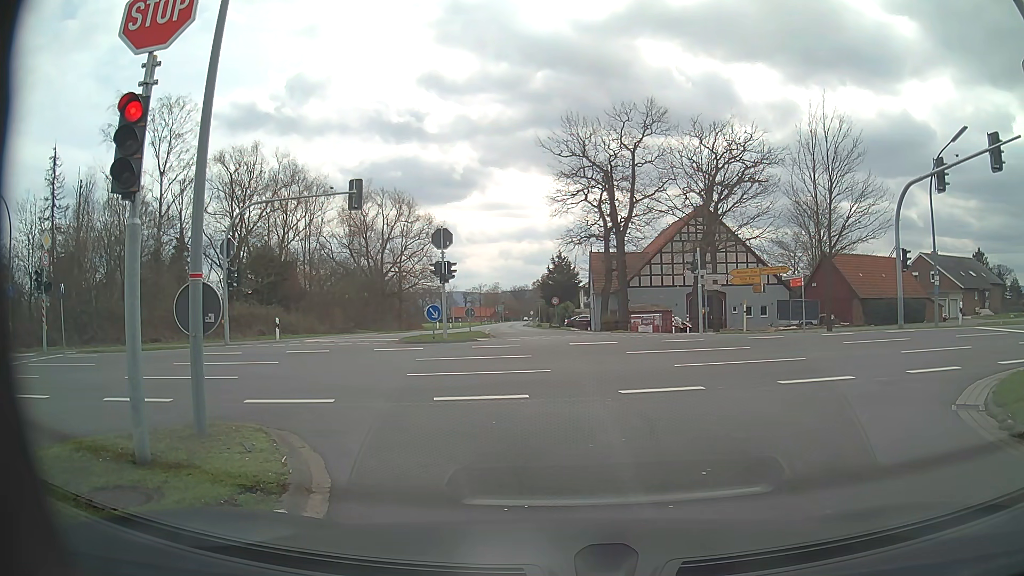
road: tertiary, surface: asphalt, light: Day
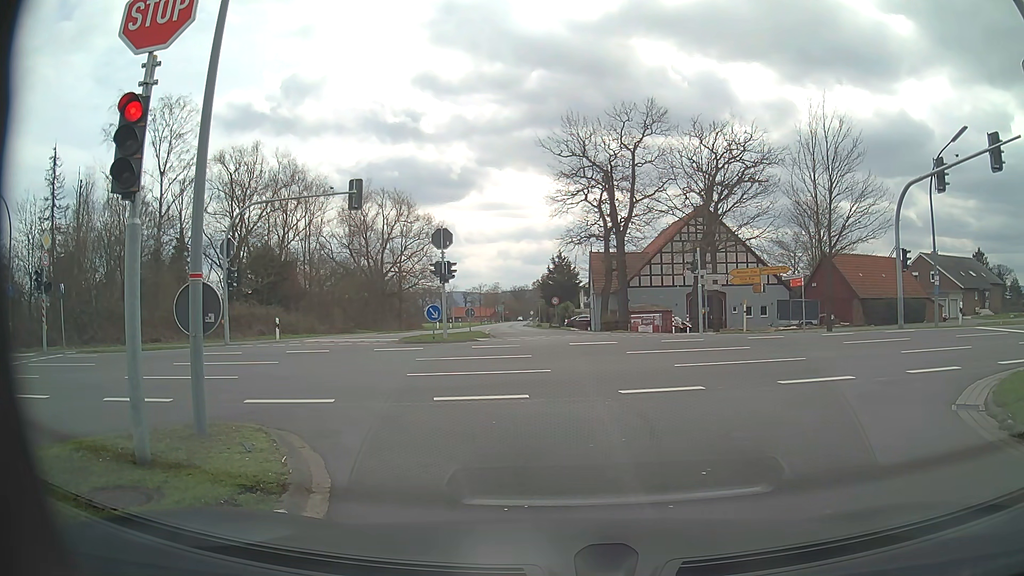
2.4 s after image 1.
(0.0, 0.0) m; 0°
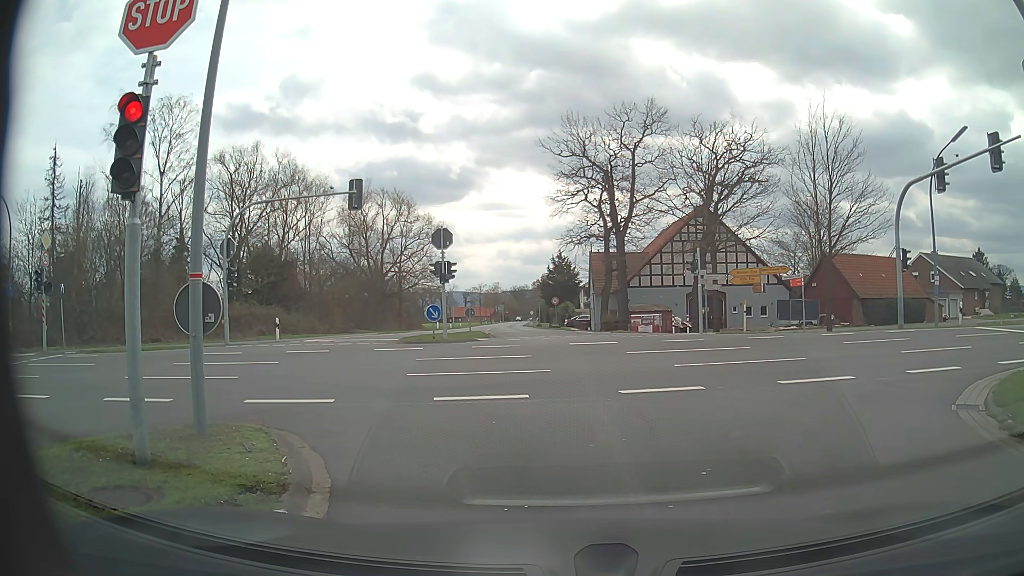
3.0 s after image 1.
(0.0, 0.0) m; 0°
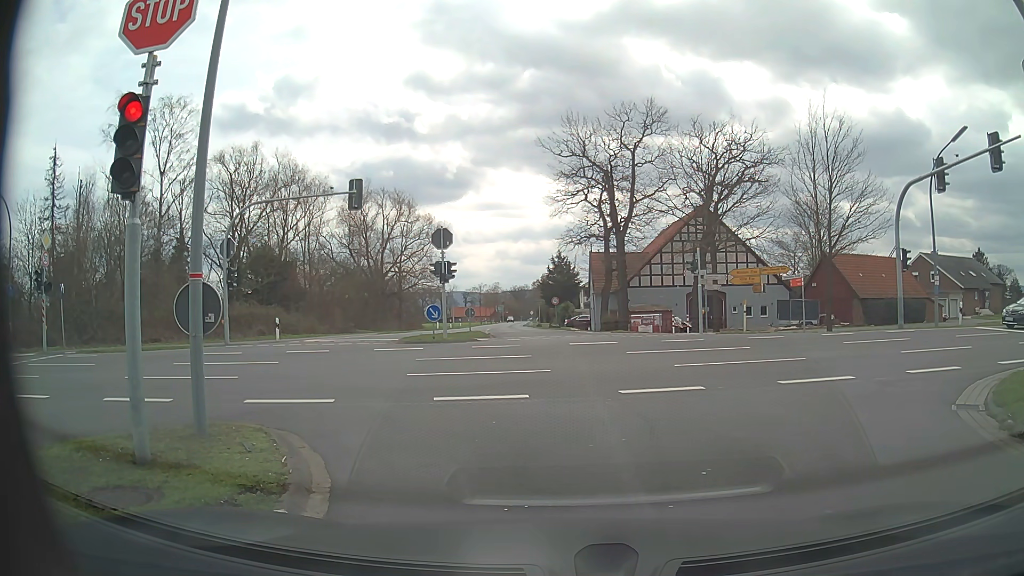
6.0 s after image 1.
(0.0, 0.0) m; 0°
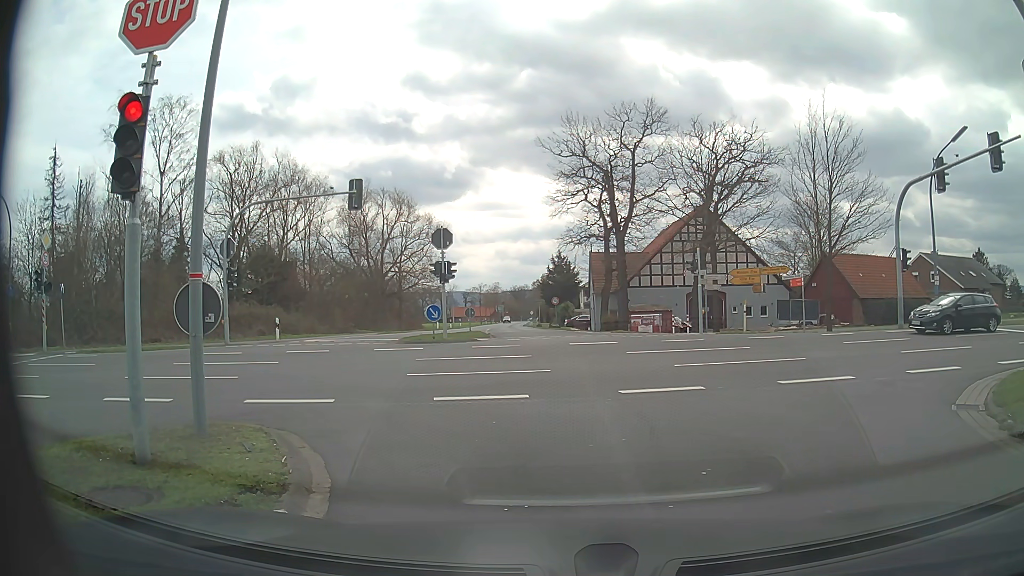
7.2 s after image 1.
(0.0, 0.0) m; 0°
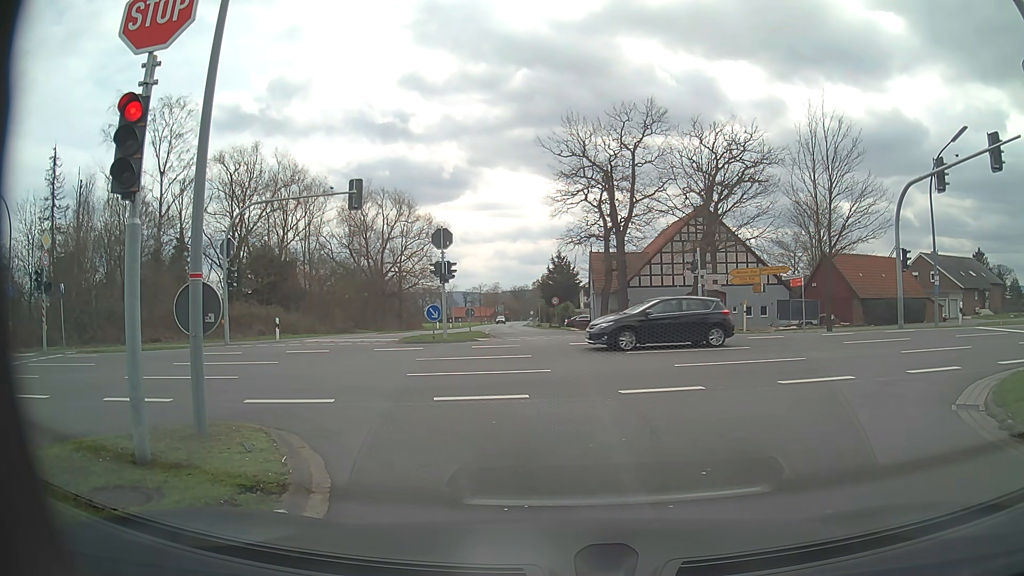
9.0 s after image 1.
(0.0, 0.0) m; 0°
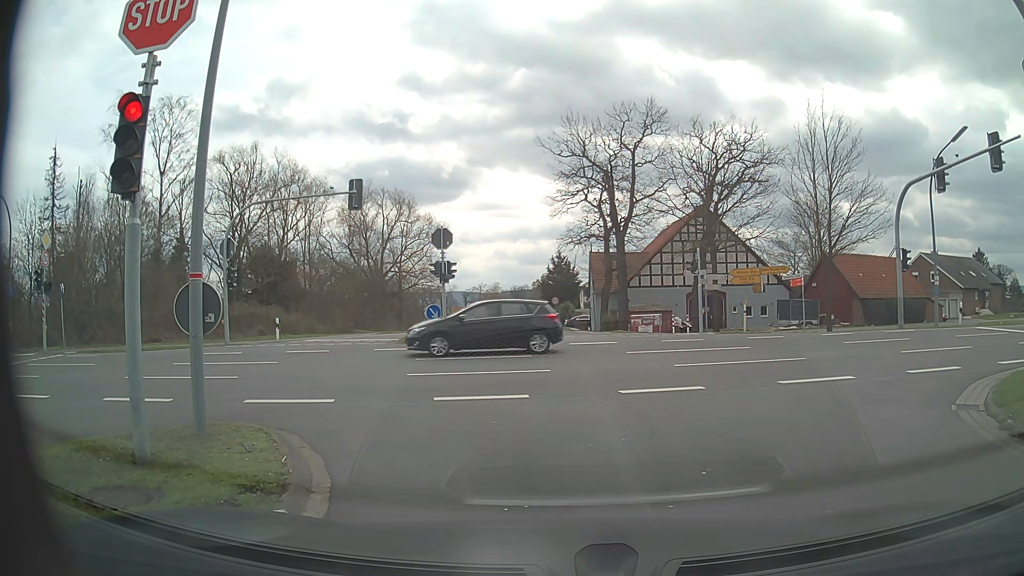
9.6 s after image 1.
(0.0, 0.0) m; 0°
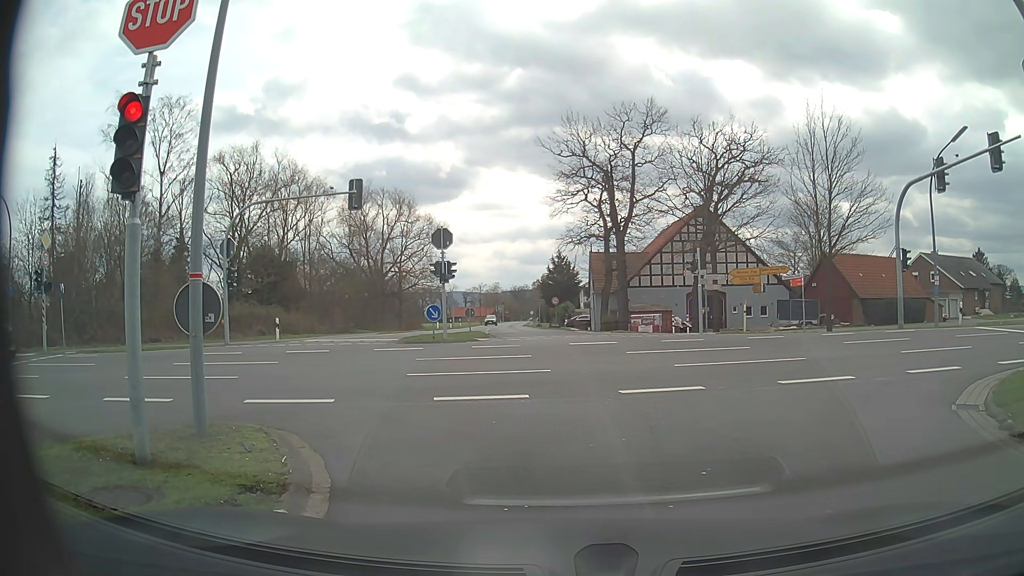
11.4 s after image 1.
(0.0, 0.0) m; 0°
(-1, +10) (-6, +18) (-16, +20) (-26, +19) (-36, +17) (-46, +16) (-55, +14) (-65, +12) (-75, +10) (-85, +8) m
